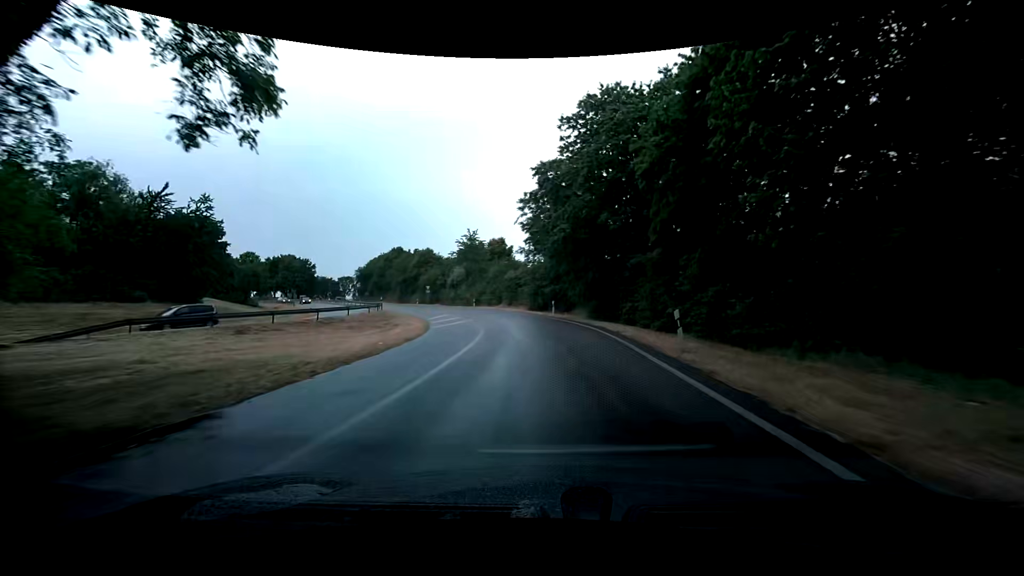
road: trunk_link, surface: asphalt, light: Day
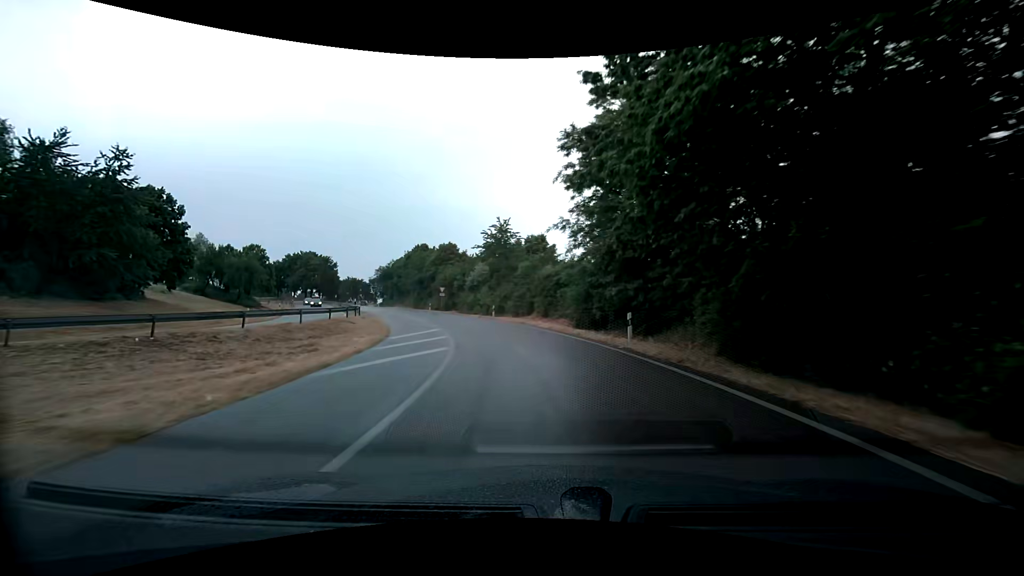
(-0.2, +19.0) m; -3°
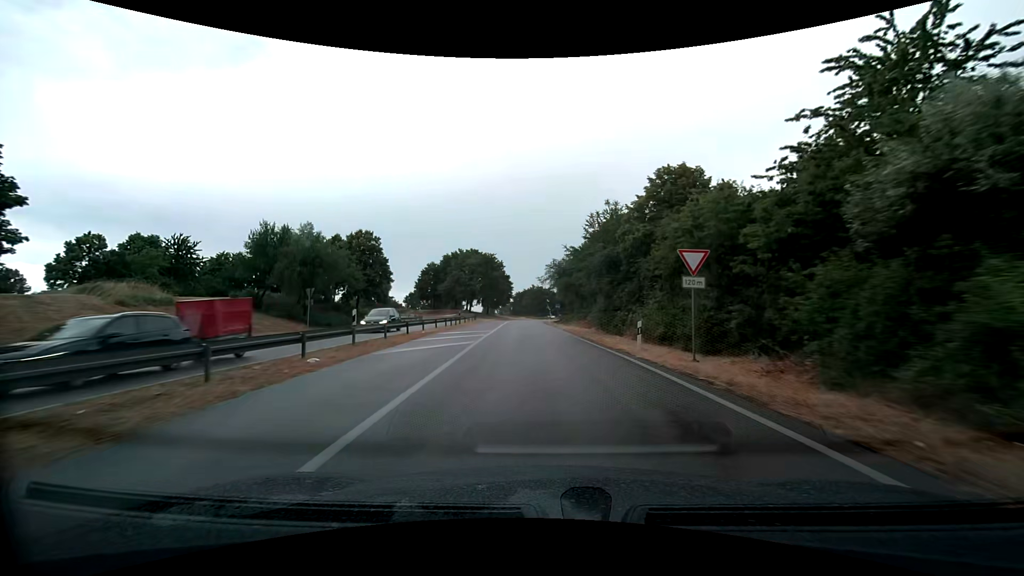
(-9.8, +46.3) m; -23°
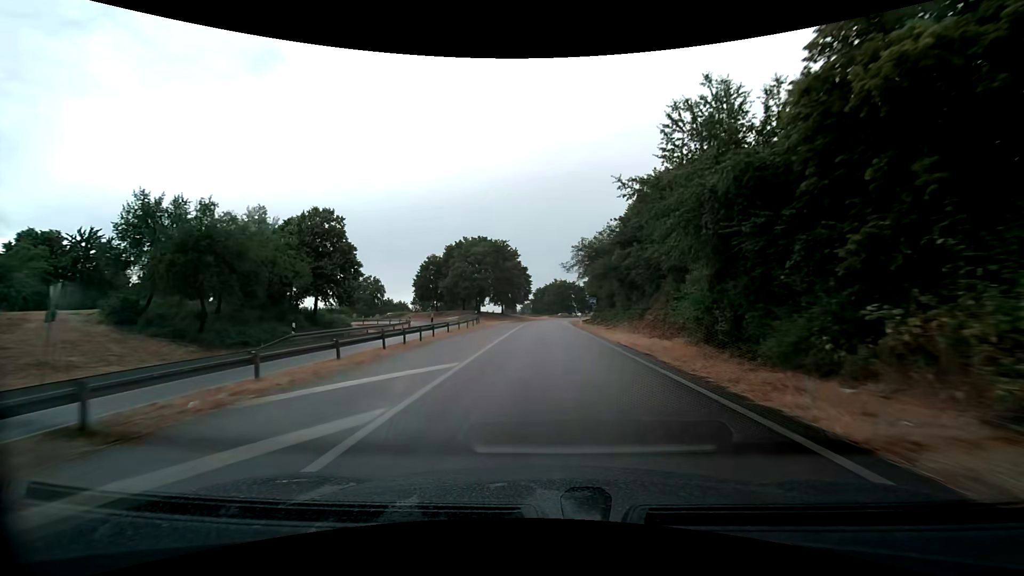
(-0.8, +19.1) m; -4°
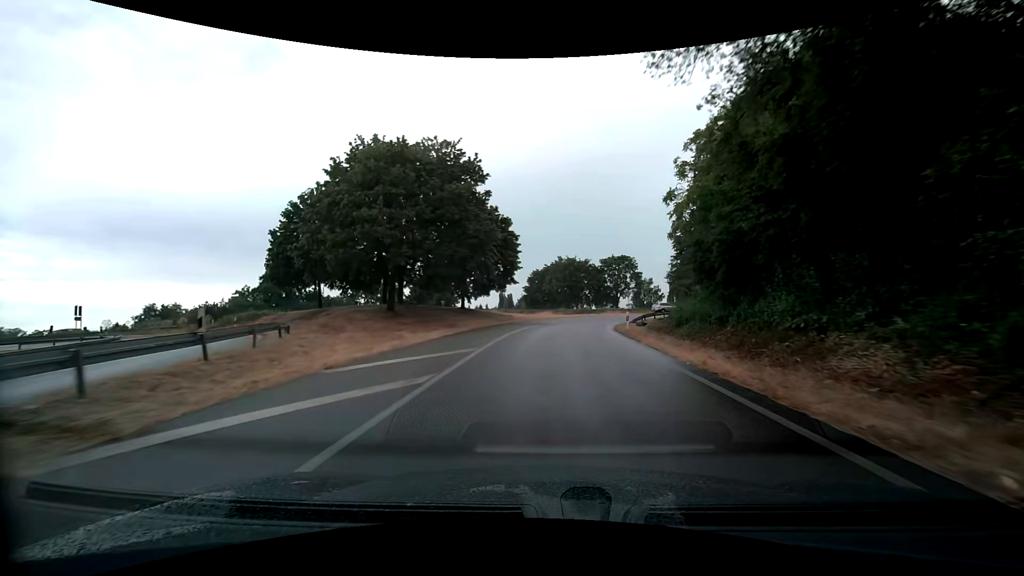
(-0.4, +47.2) m; 0°
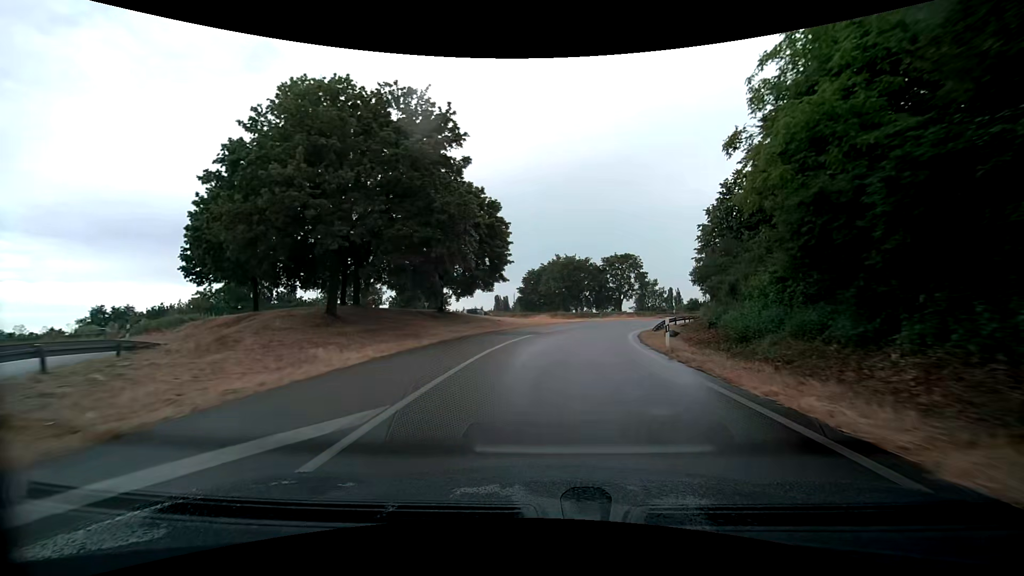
(0.0, +9.1) m; 0°
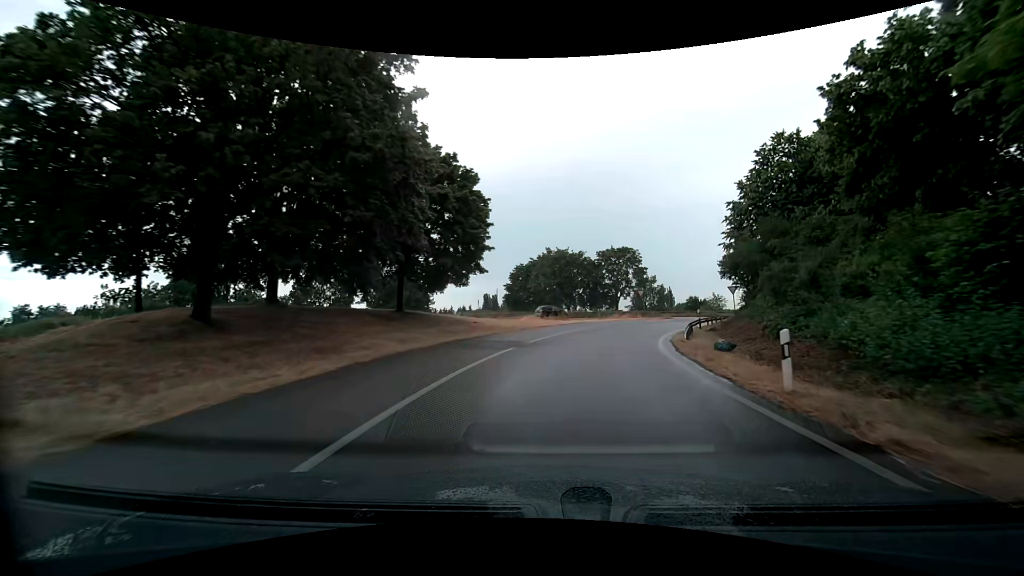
(+0.1, +8.8) m; 0°
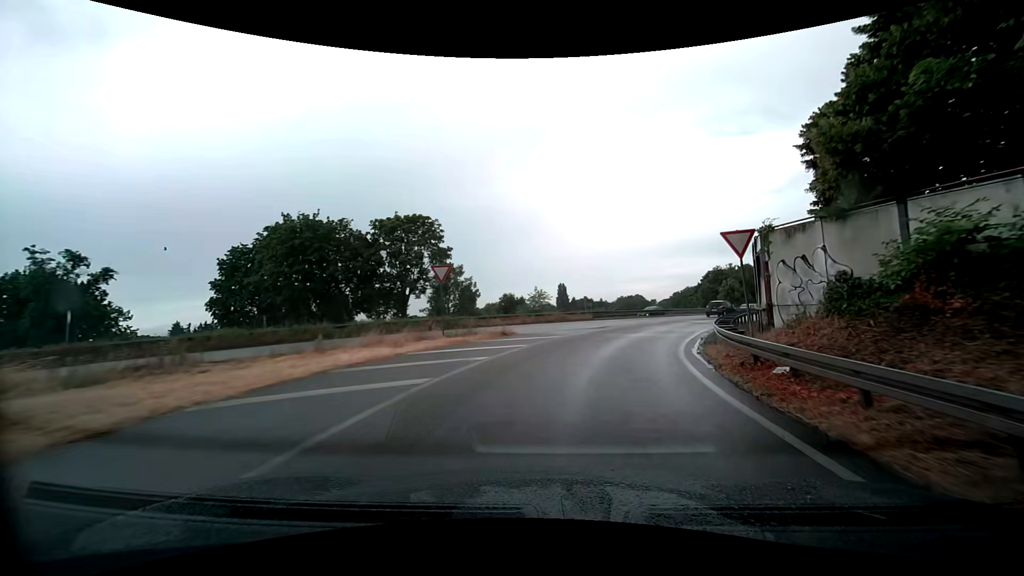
(+4.2, +33.2) m; +19°
(+1, +10) (+3, +20) (+6, +29) (+12, +37) (+18, +45) (+25, +53) (+32, +60) (+39, +67) (+46, +74) (+53, +81) m
